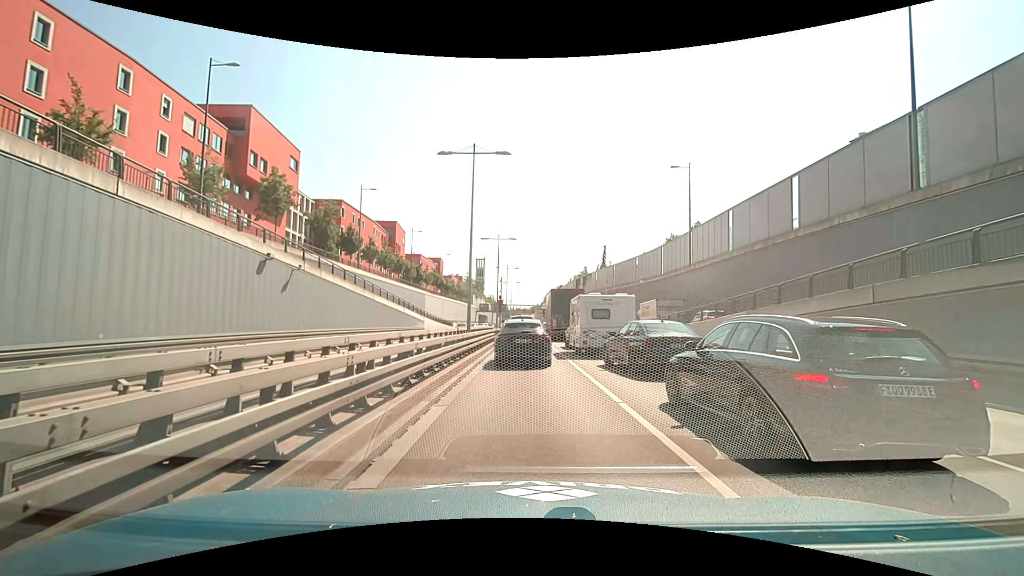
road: trunk_link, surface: asphalt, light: Day
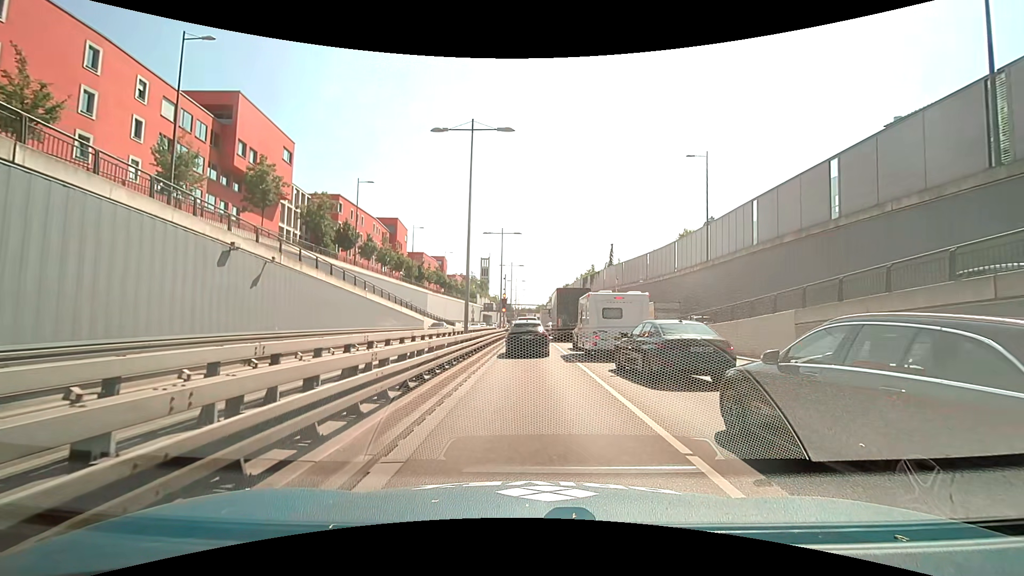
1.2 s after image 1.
(-0.1, +3.4) m; -1°
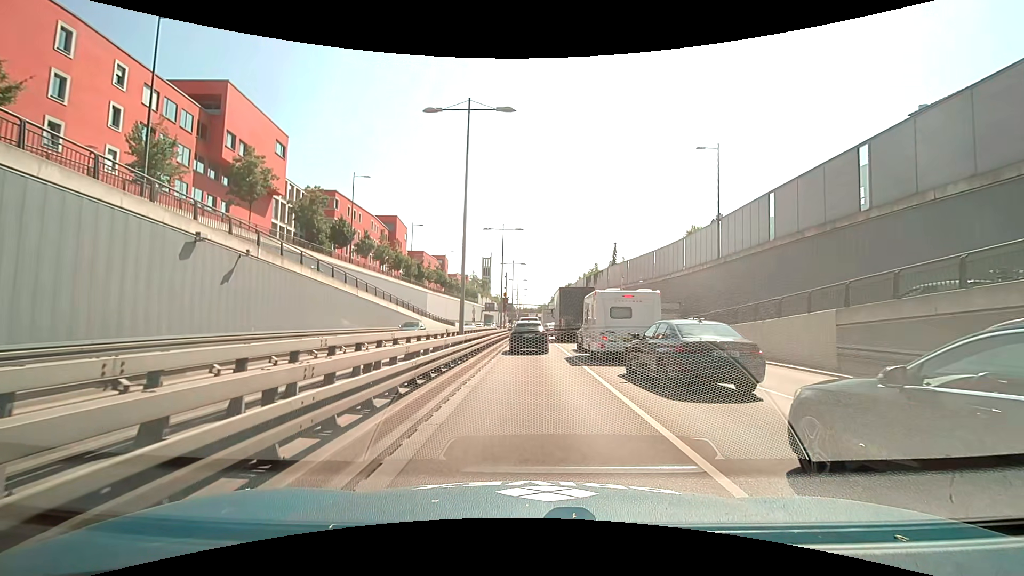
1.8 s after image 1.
(0.0, +2.3) m; 0°
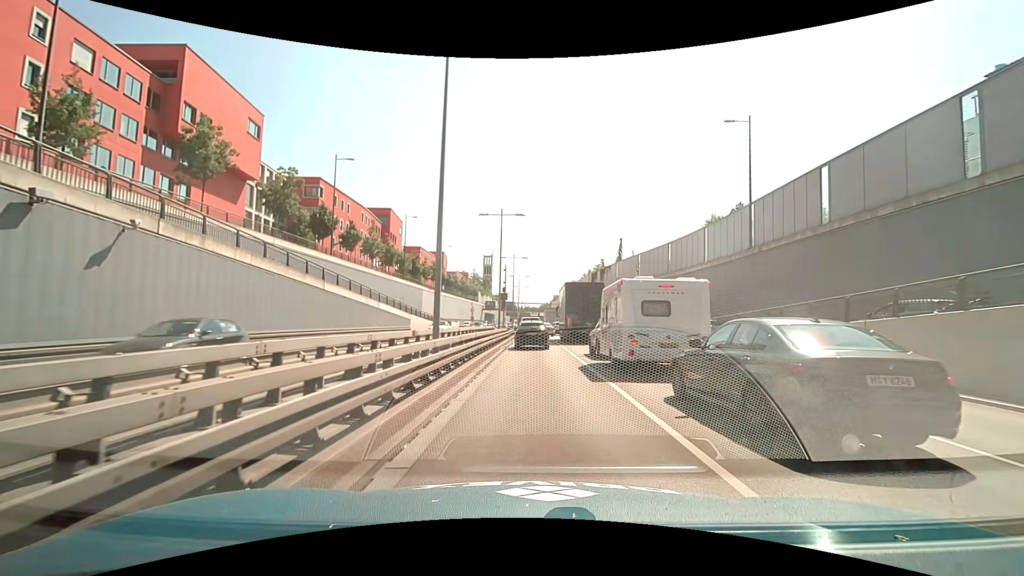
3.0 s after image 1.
(0.0, +6.2) m; 0°
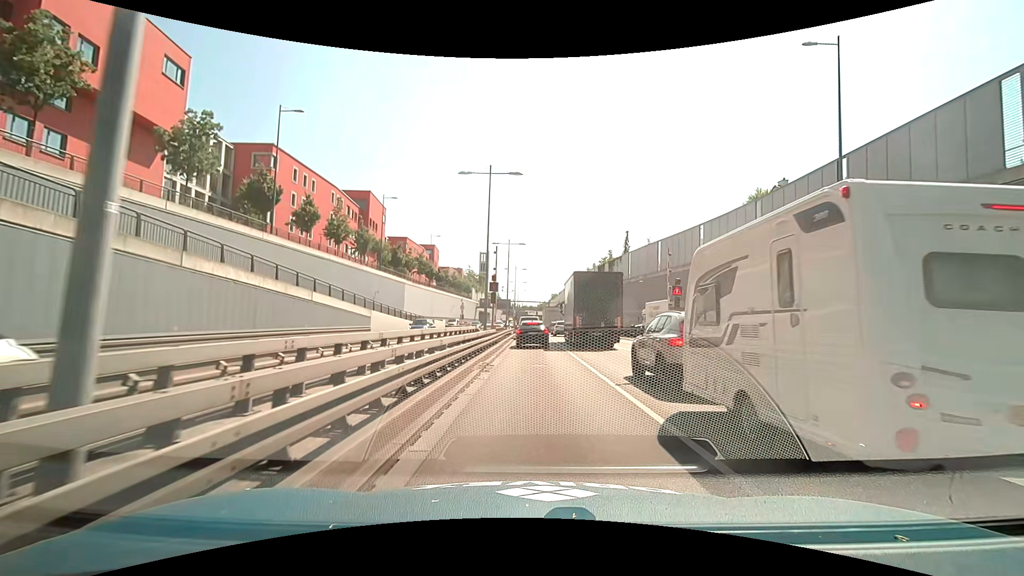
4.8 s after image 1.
(0.0, +11.6) m; 0°
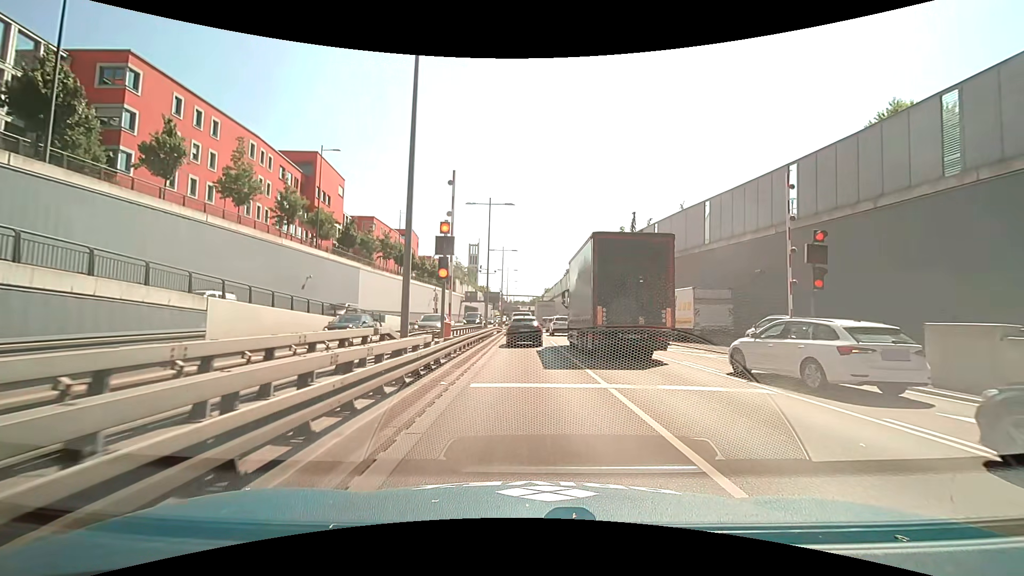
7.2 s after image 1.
(+0.2, +17.8) m; +2°
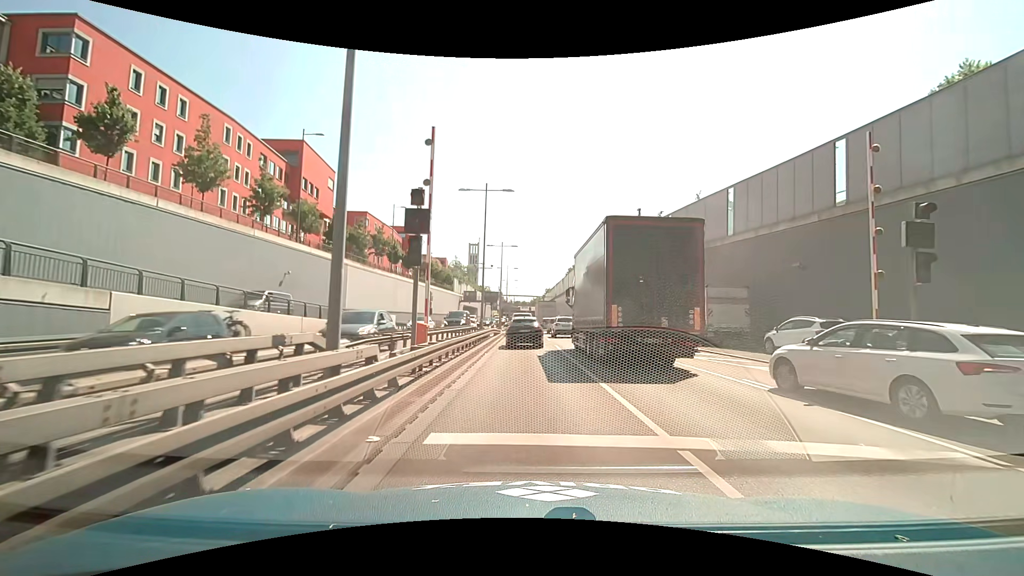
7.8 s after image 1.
(0.0, +4.4) m; -1°
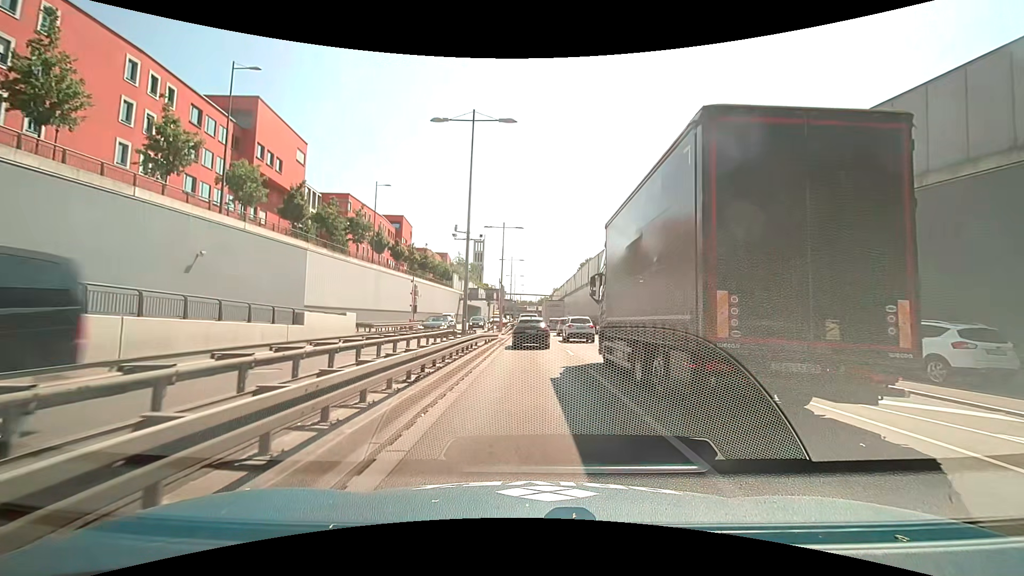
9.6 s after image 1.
(0.0, +12.4) m; -1°
(0, +10) (0, +20) (0, +30) (0, +40) (+1, +50) (+1, +60) (+1, +70) (+1, +80) (+1, +90) (+1, +100) m
